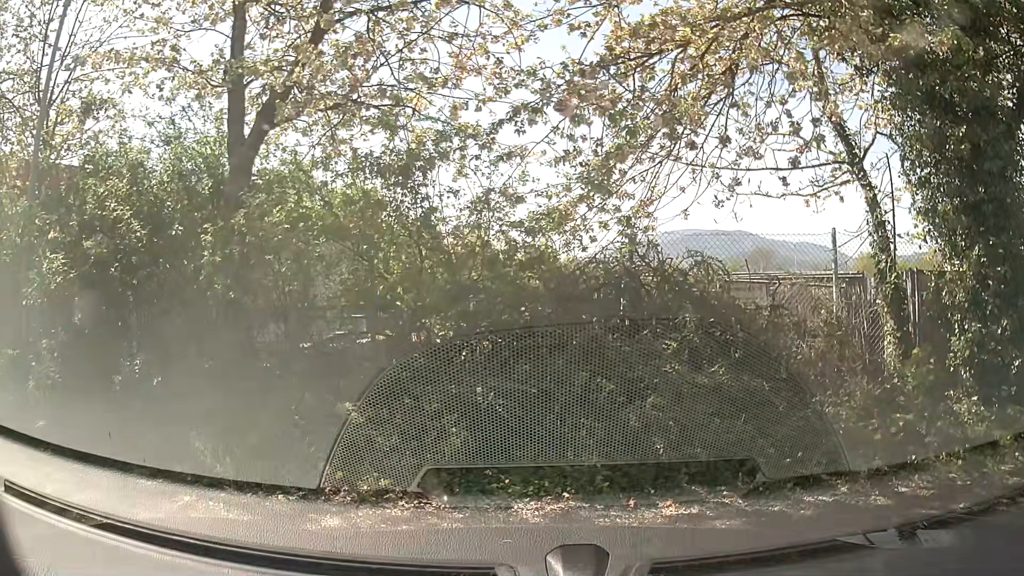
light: Day
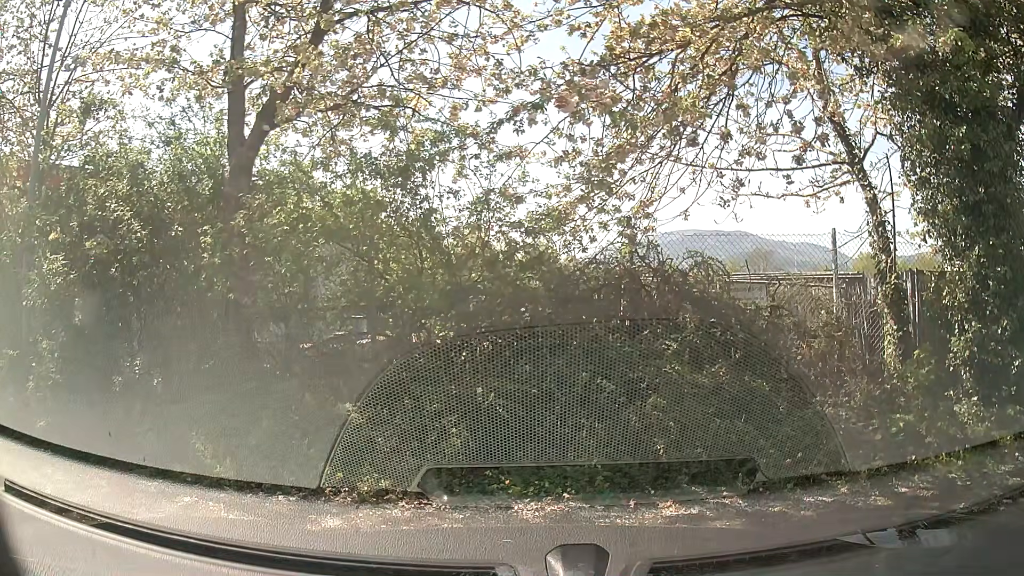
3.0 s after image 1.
(0.0, +0.1) m; 0°
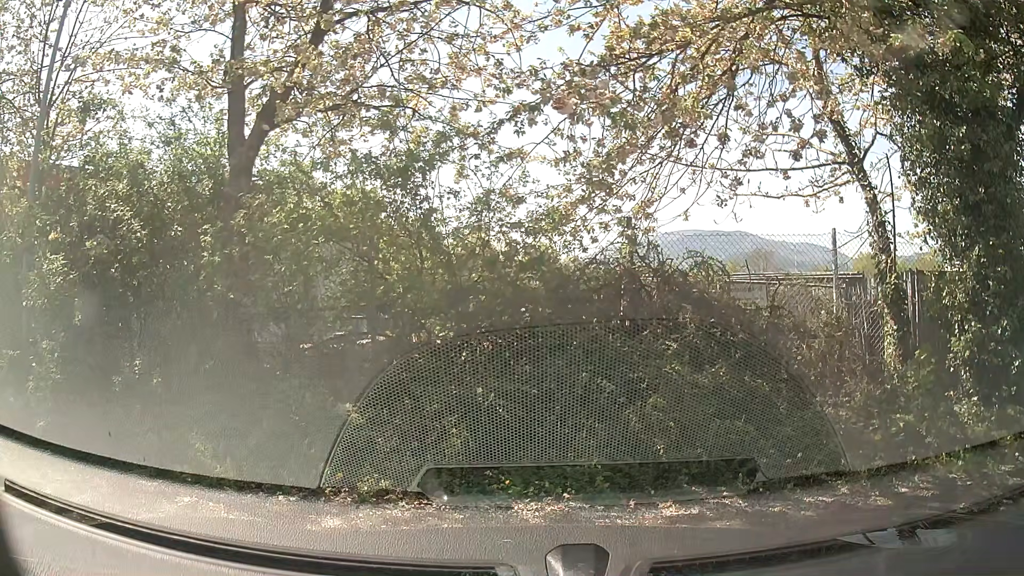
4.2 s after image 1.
(0.0, 0.0) m; 0°
